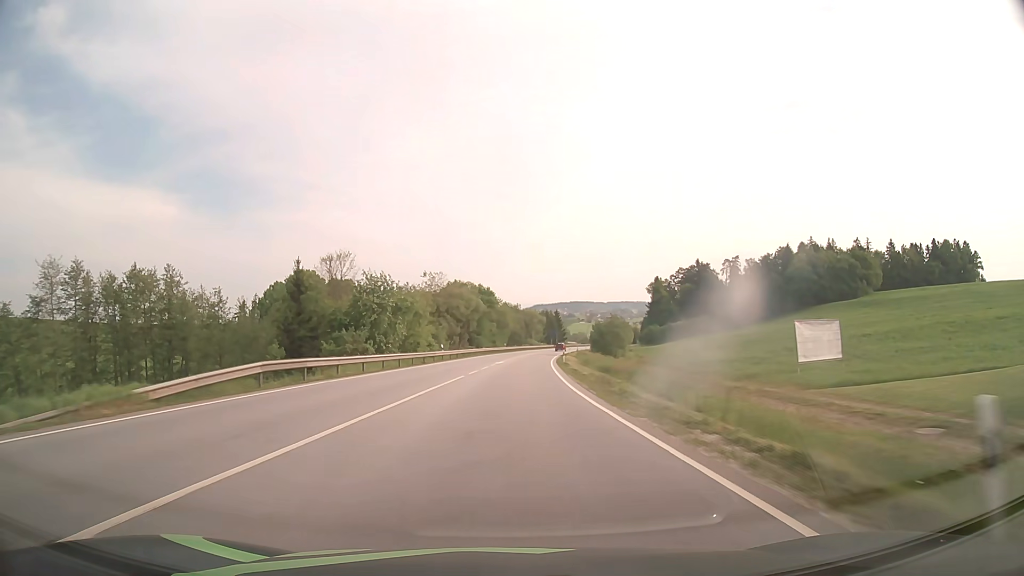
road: primary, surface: asphalt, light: Day
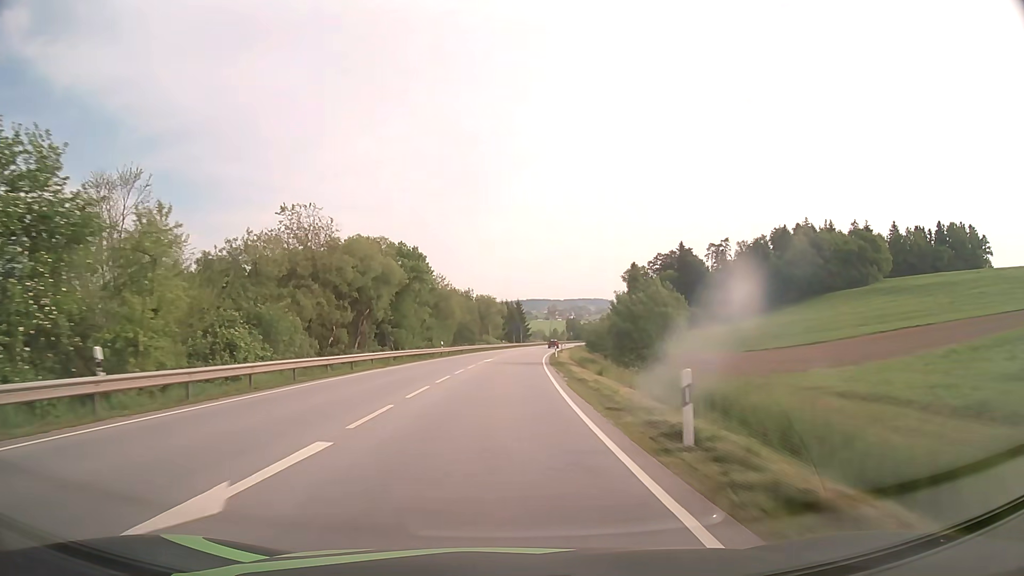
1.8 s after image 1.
(+1.4, +44.1) m; +3°
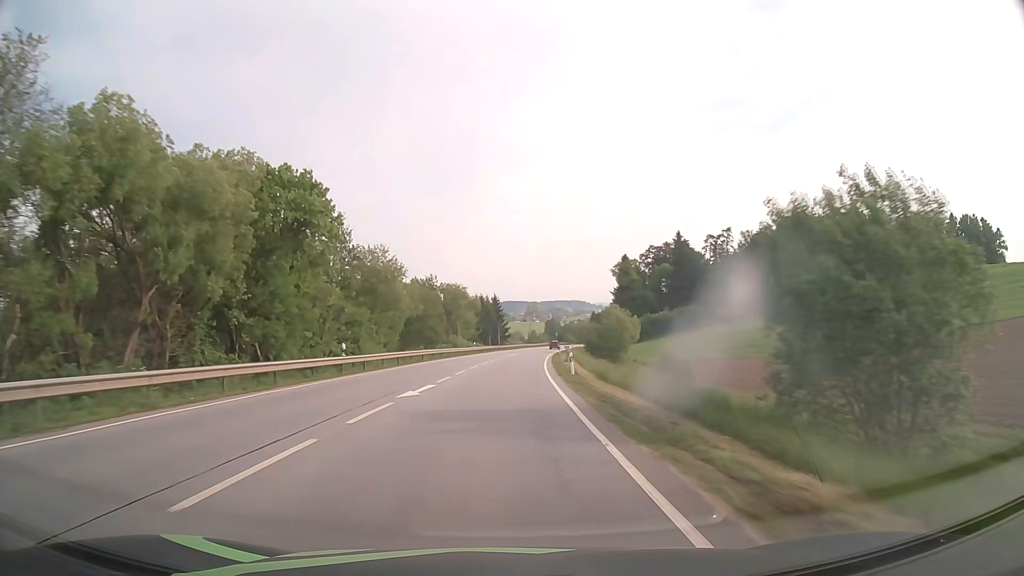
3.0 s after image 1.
(+0.6, +29.6) m; +2°
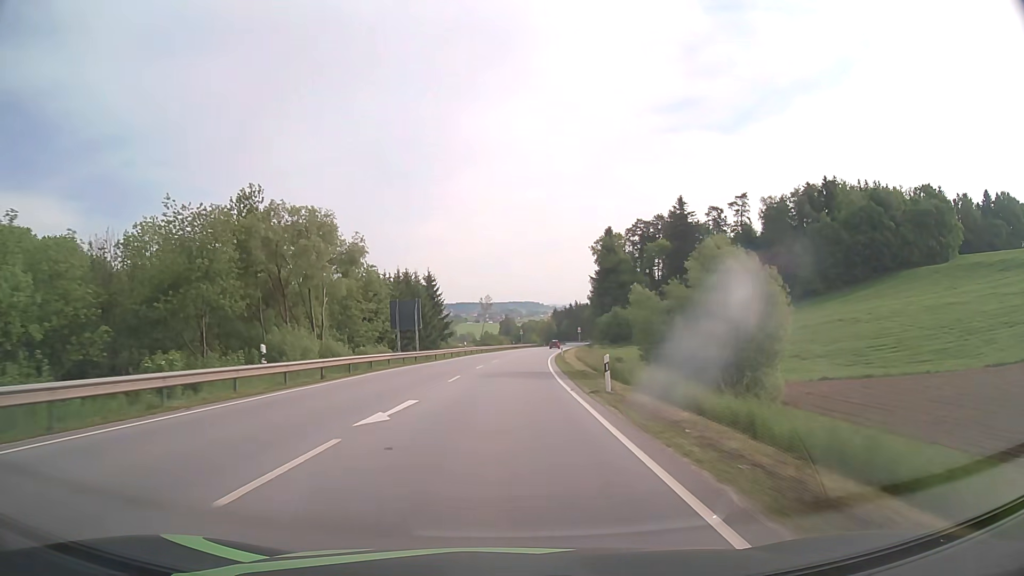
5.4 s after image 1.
(+2.1, +59.6) m; +4°
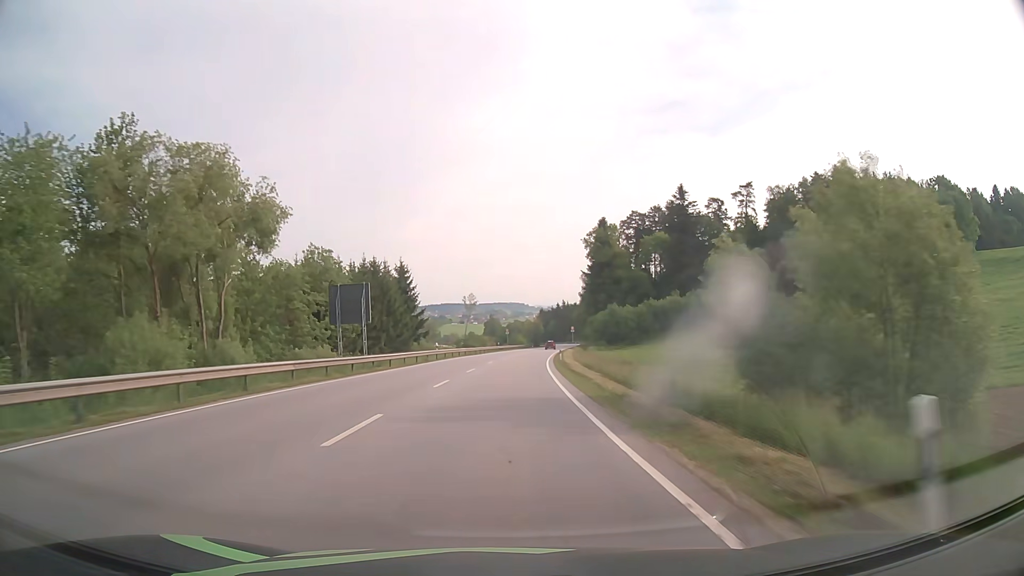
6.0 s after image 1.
(+0.2, +15.0) m; +1°
